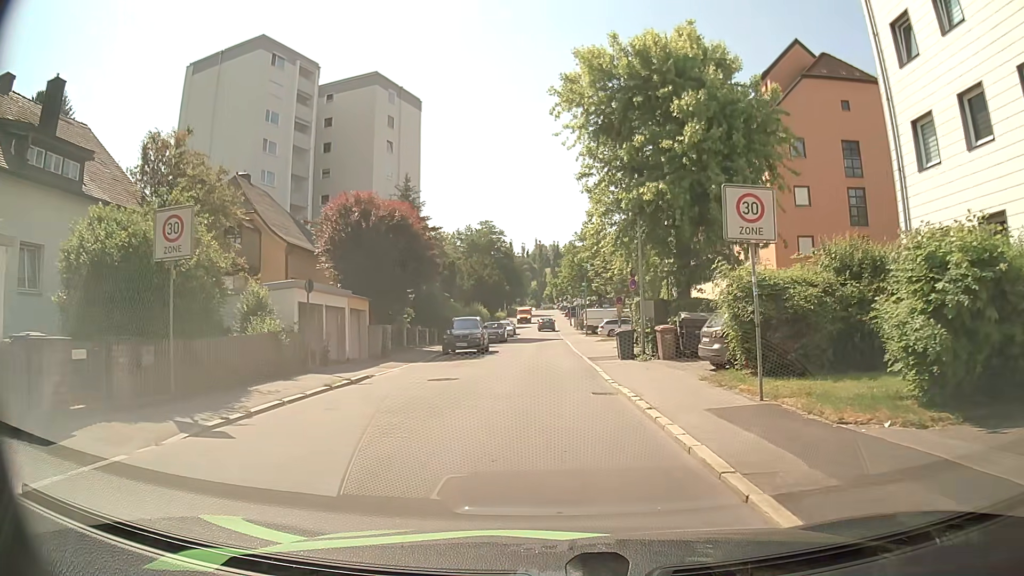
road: residential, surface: asphalt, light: Day
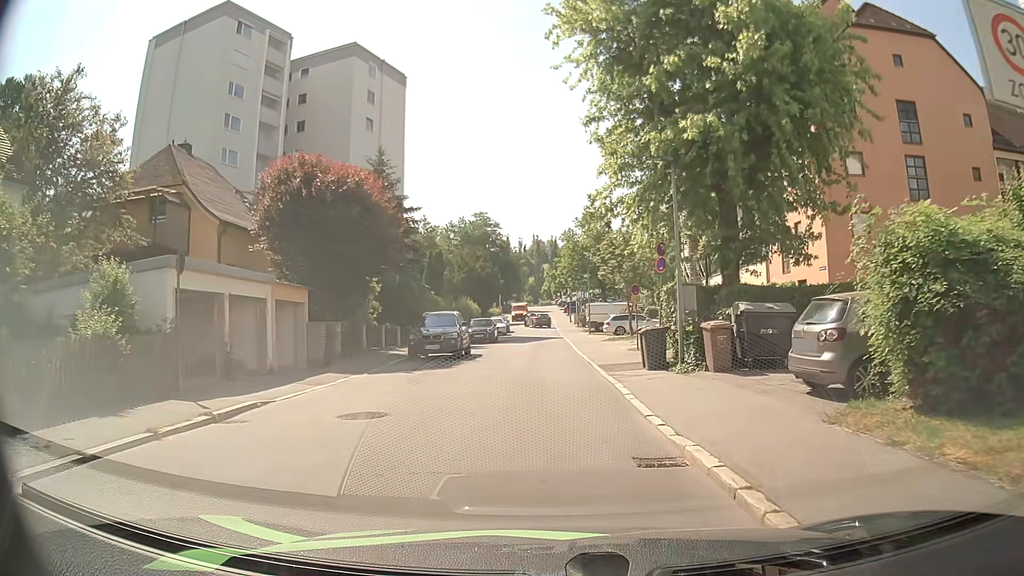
(0.0, +7.0) m; +1°
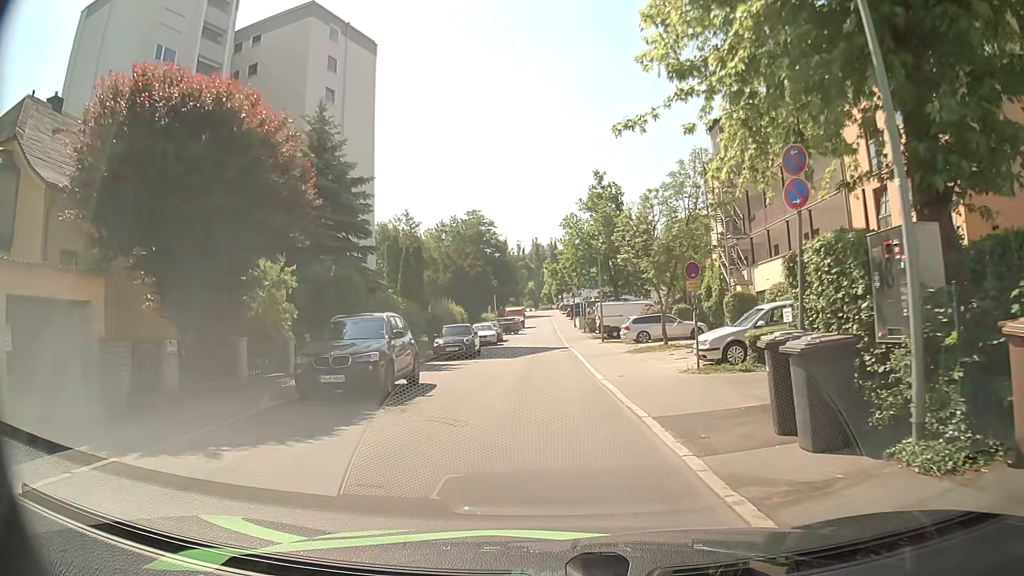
(-0.1, +10.7) m; -1°
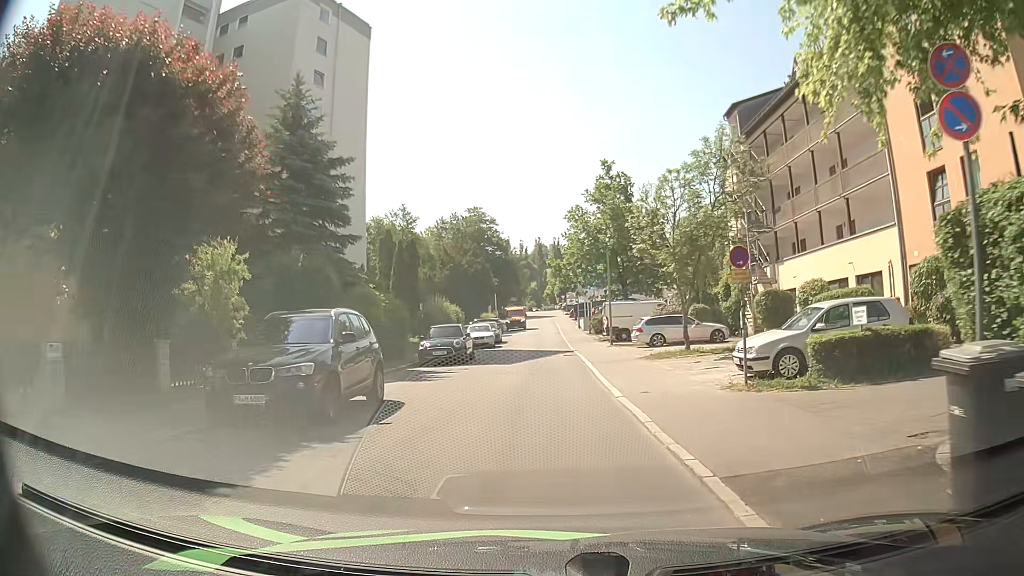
(0.0, +3.7) m; -1°
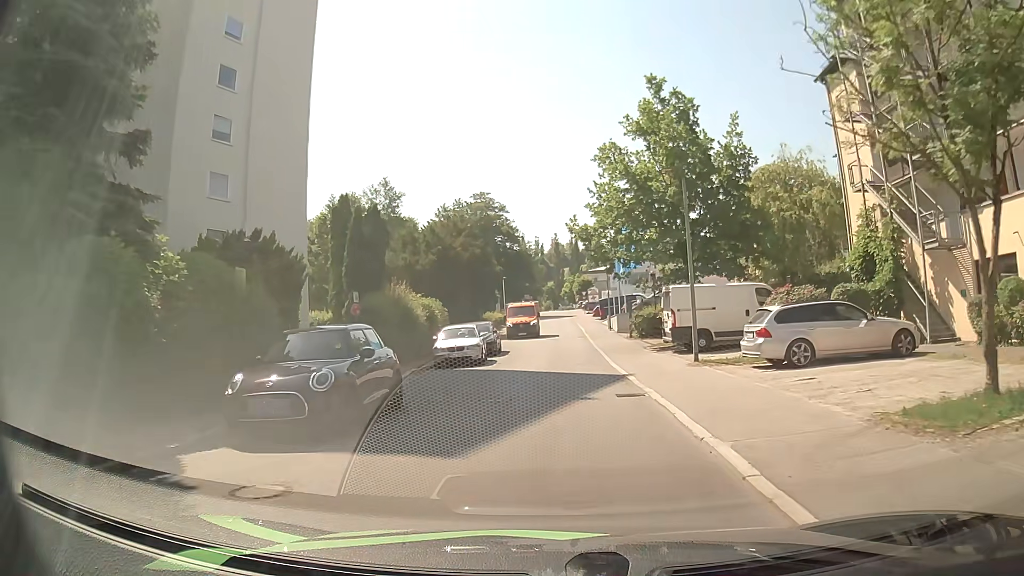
(0.0, +15.9) m; 0°
(0, +10) (0, +20) (0, +30) (0, +40) (0, +50) (0, +60) (0, +70) (0, +80) (0, +90) (0, +100) m
